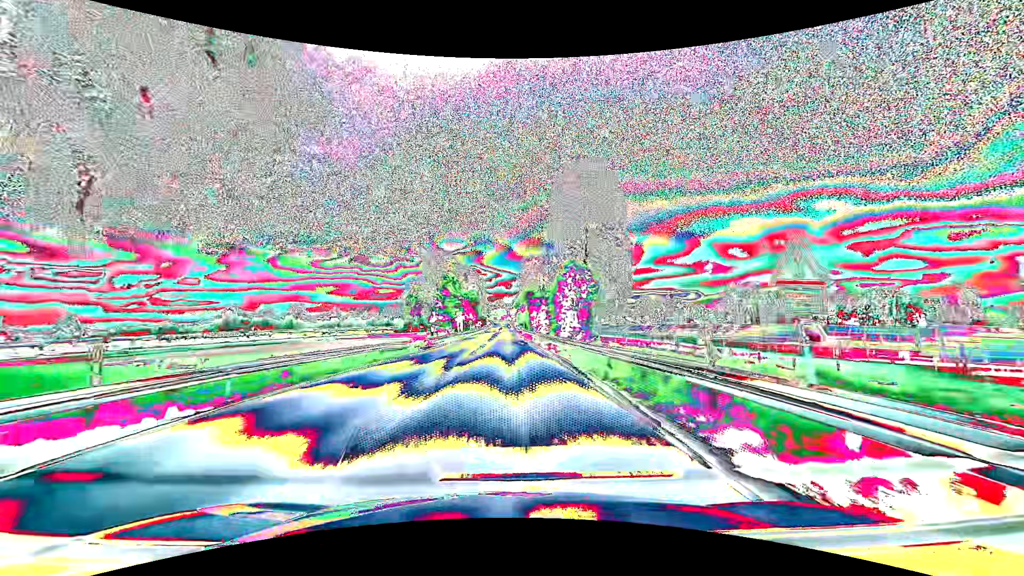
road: primary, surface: asphalt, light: Day
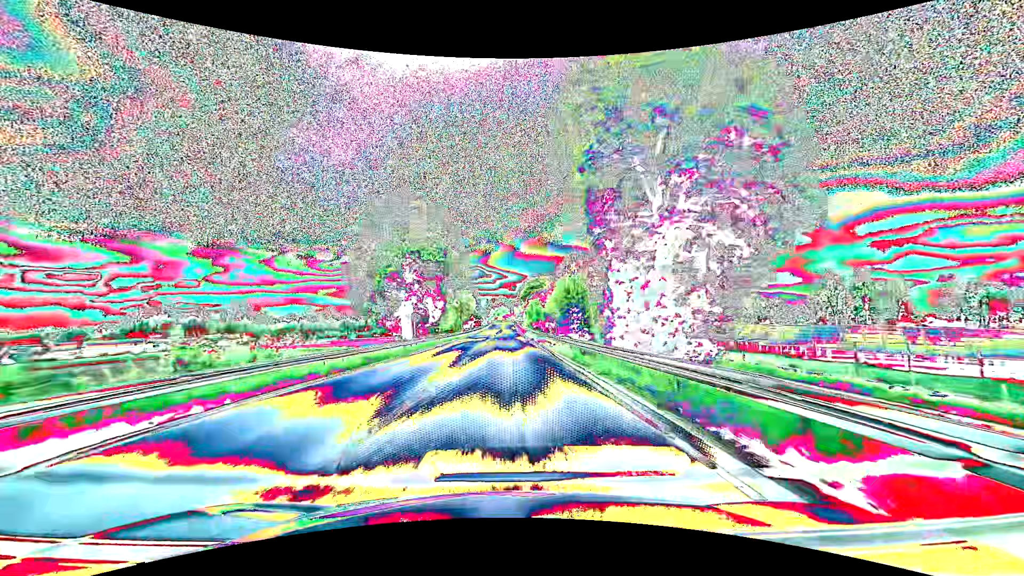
(-0.3, +66.2) m; 0°
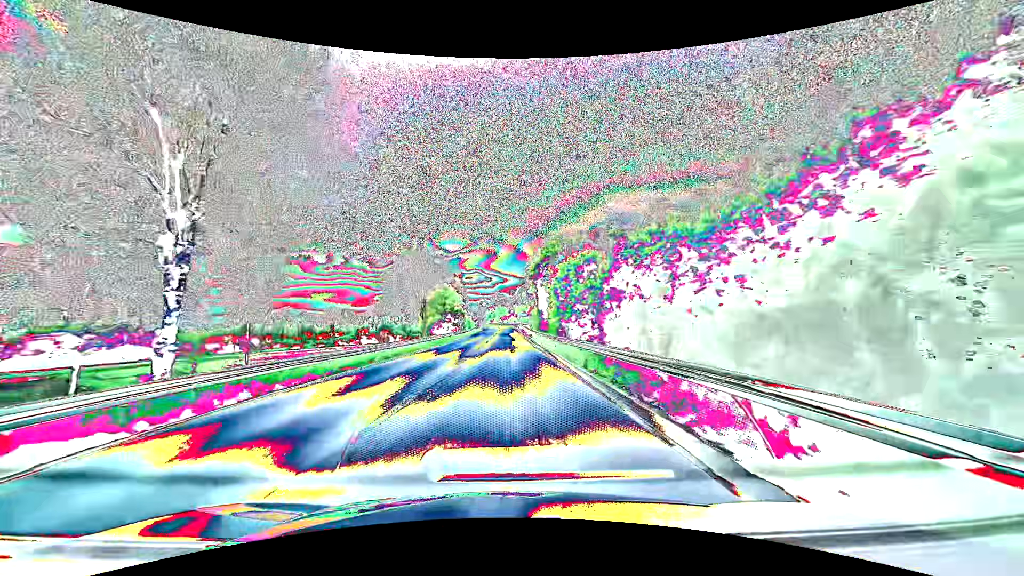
(0.0, +59.4) m; 0°
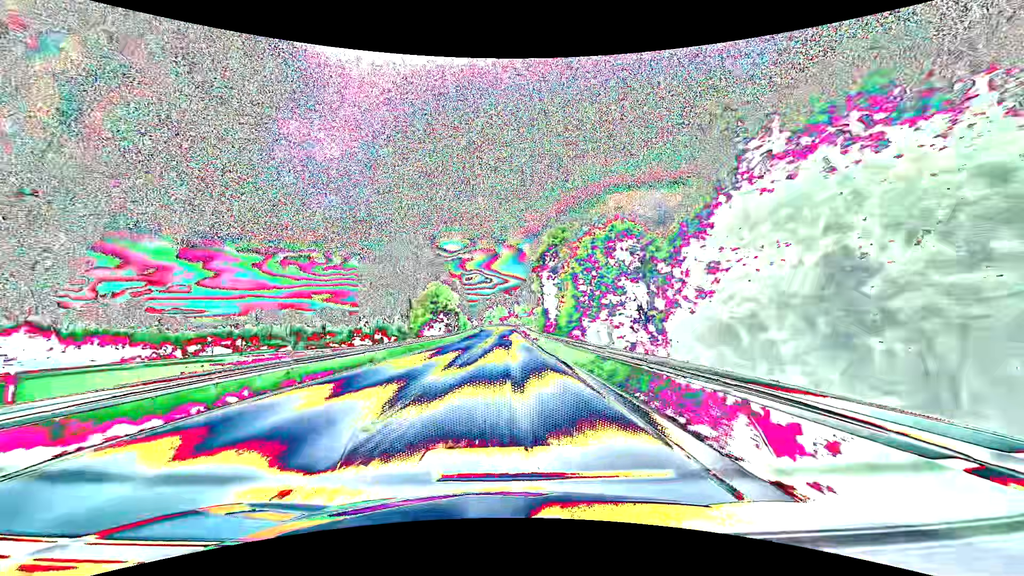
(-0.1, +11.3) m; -1°
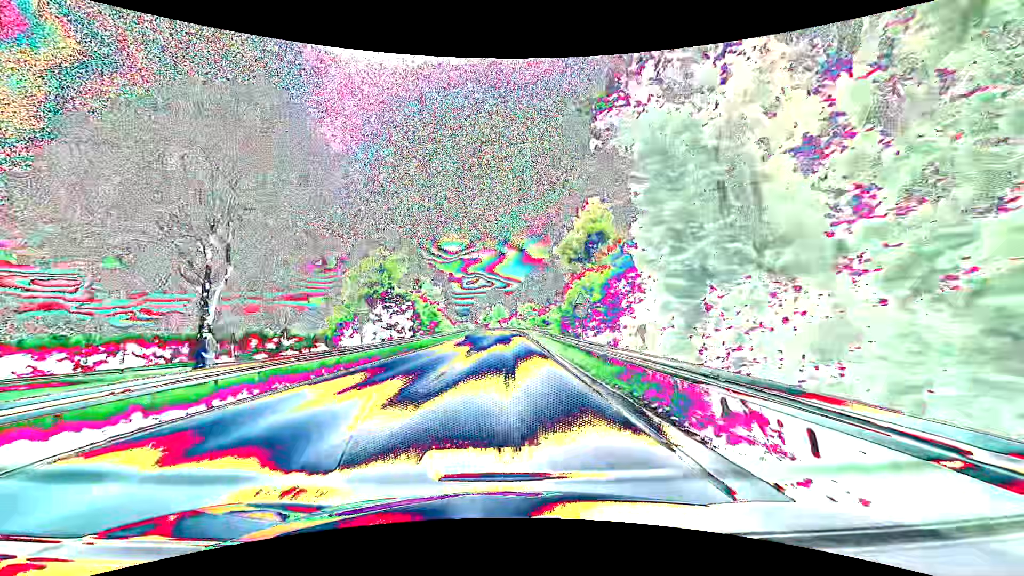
(+0.1, +44.0) m; 0°
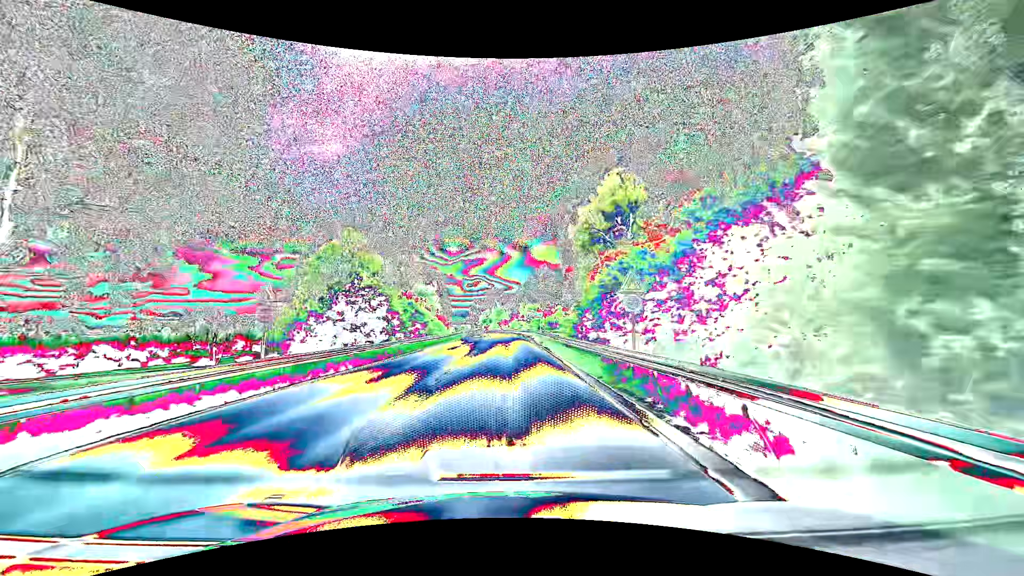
(0.0, +10.6) m; -1°
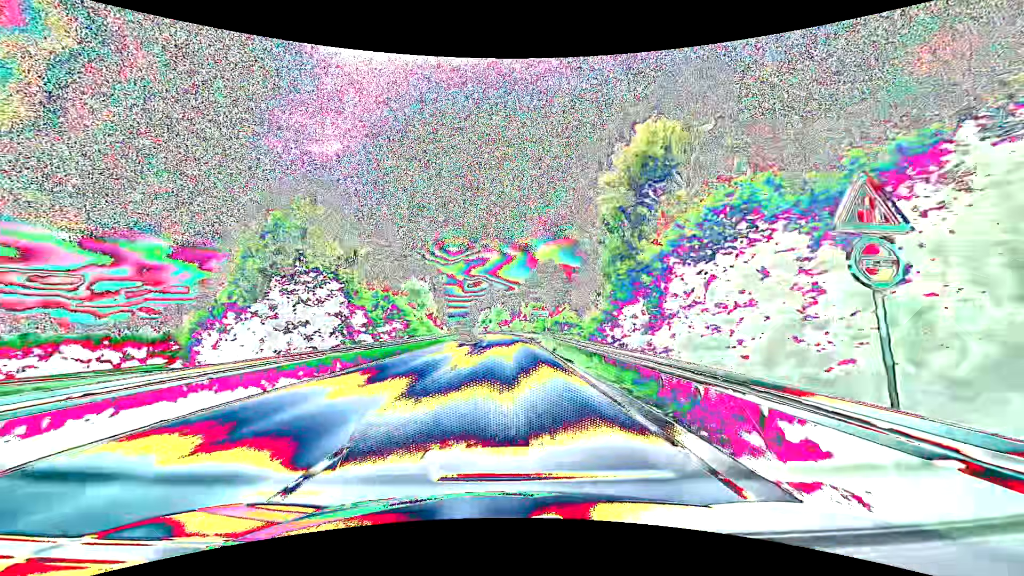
(+0.1, +10.3) m; +1°
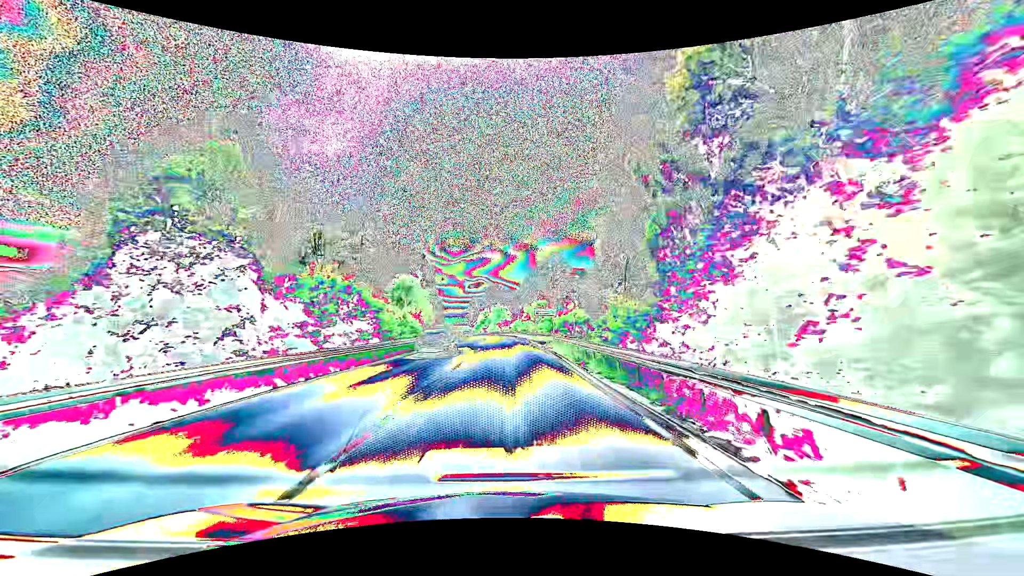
(0.0, +10.1) m; 0°
(0, +10) (0, +20) (0, +30) (0, +40) (0, +50) (-1, +60) (-1, +70) (-2, +80) (-3, +90) (-4, +100) m
